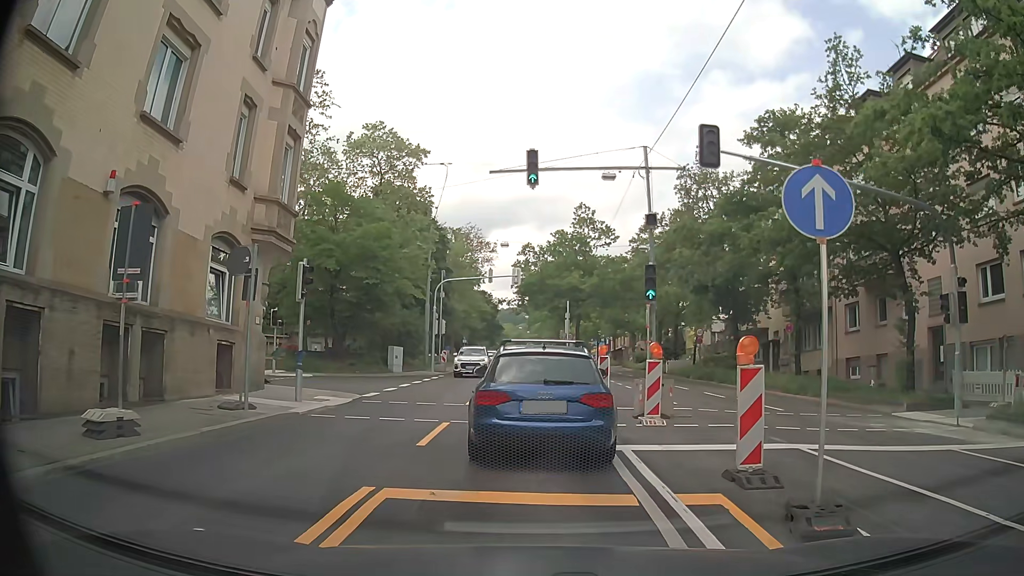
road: secondary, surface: asphalt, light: Day
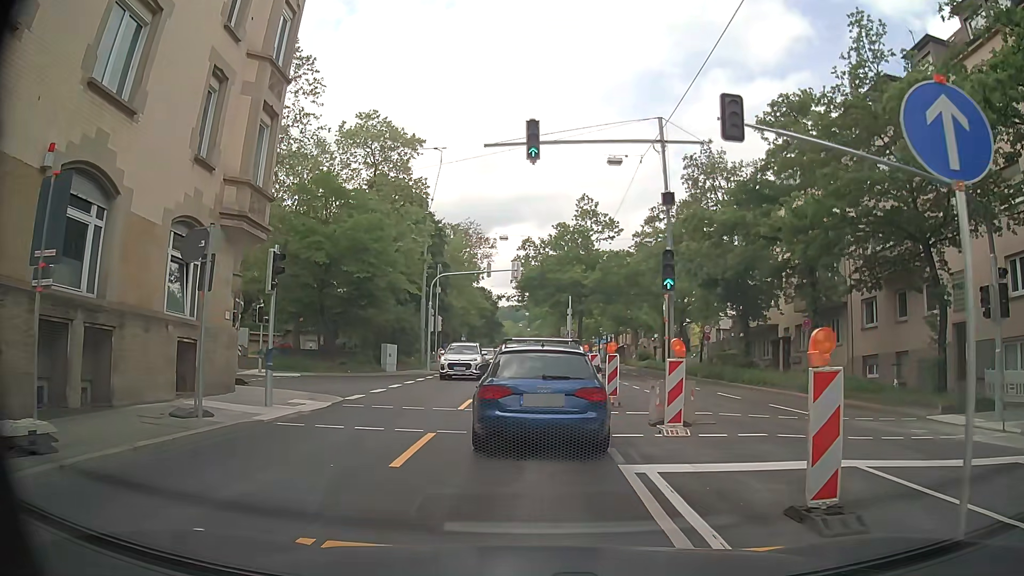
(0.0, +2.0) m; 0°
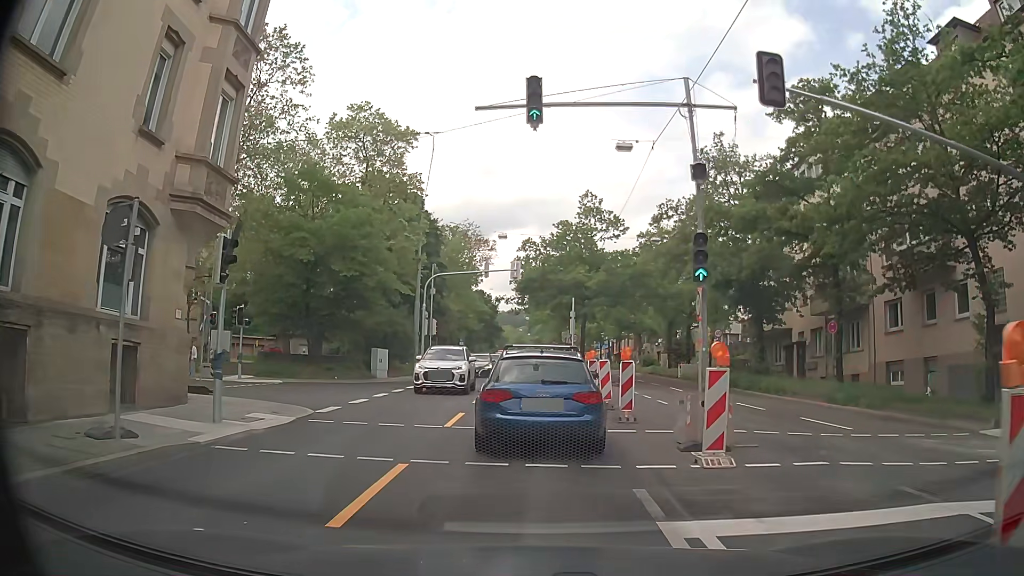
(0.0, +2.6) m; +1°
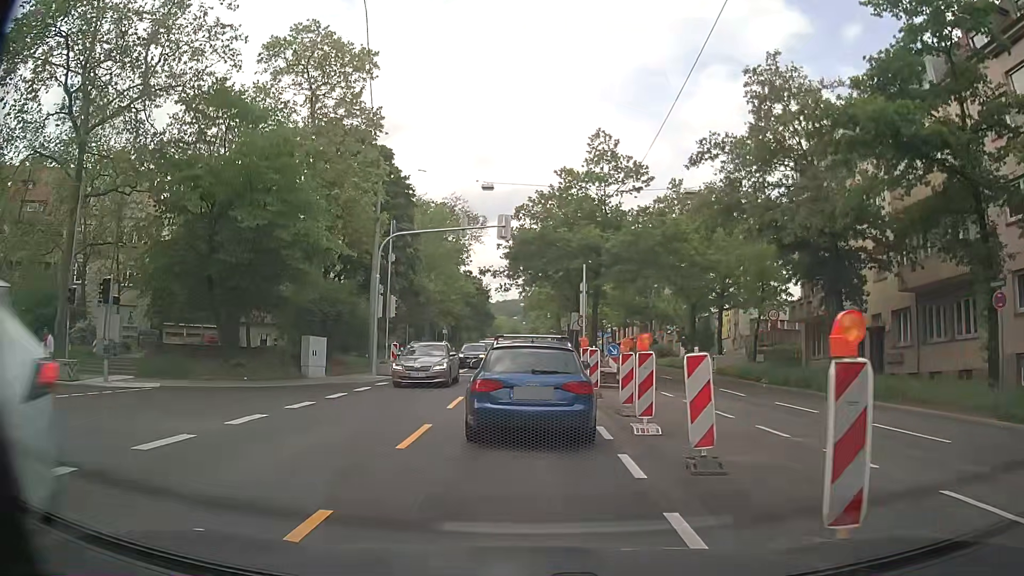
(+0.2, +10.5) m; +1°
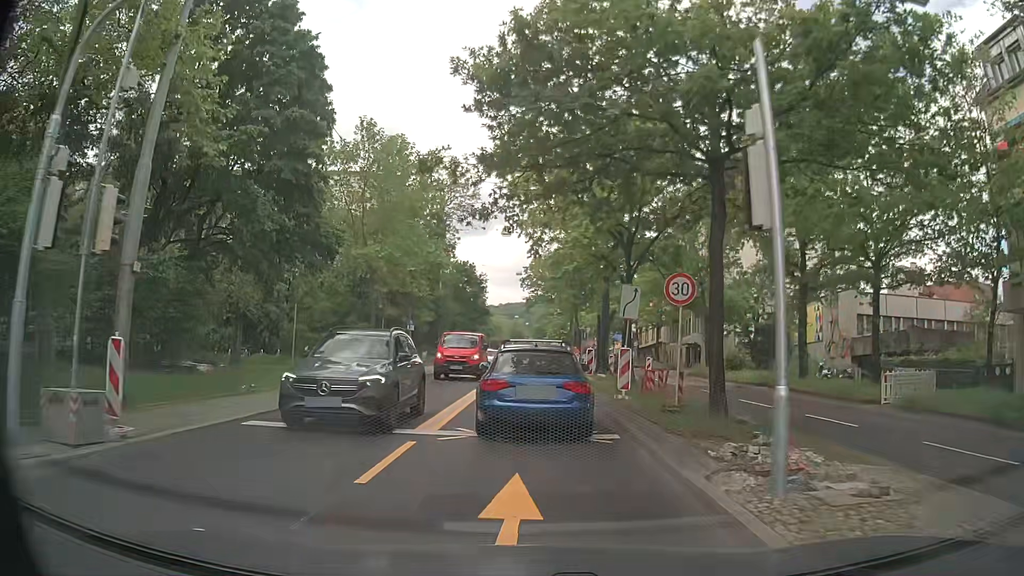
(+0.1, +20.2) m; 0°
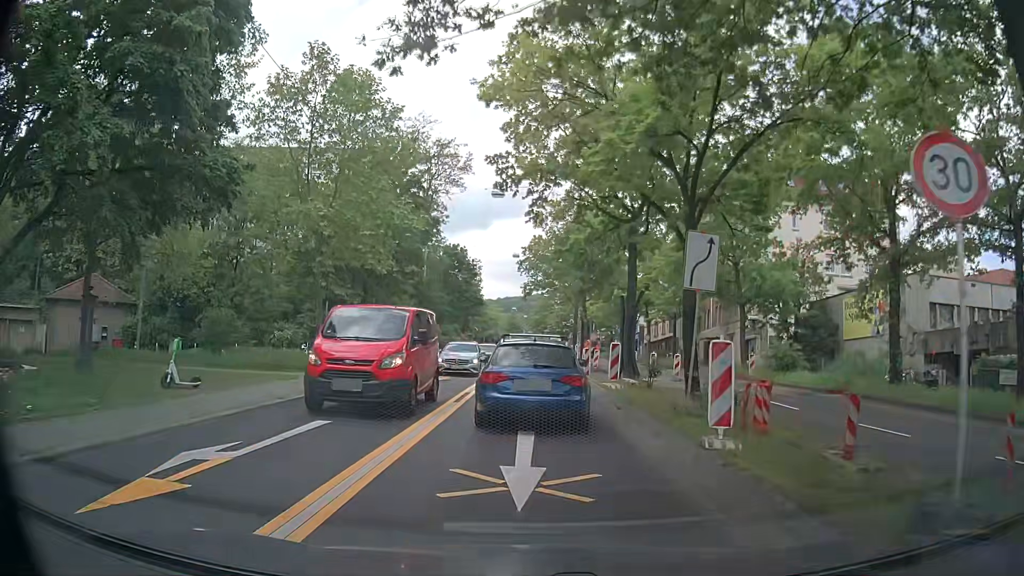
(0.0, +8.5) m; 0°
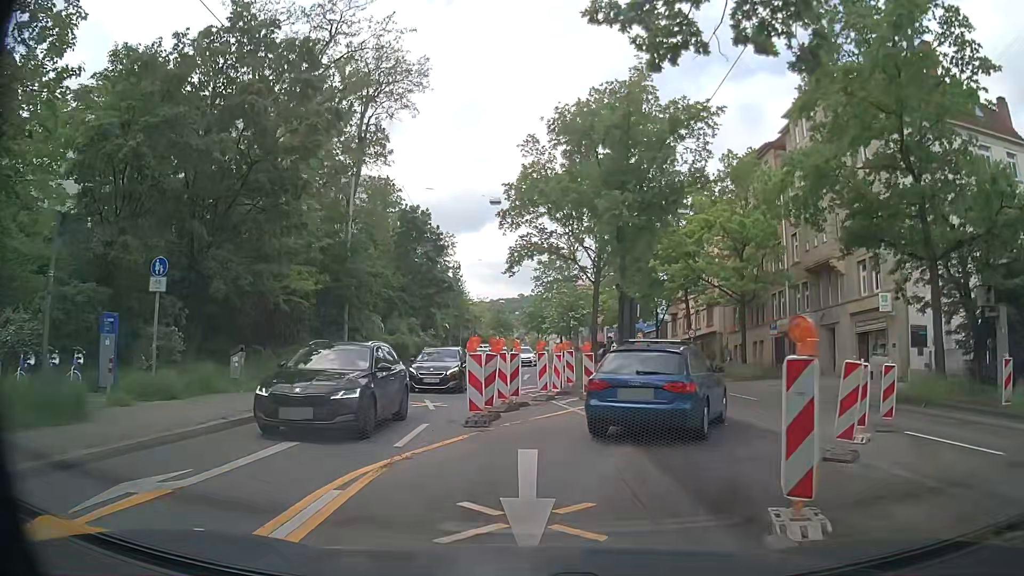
(+0.1, +20.8) m; +1°
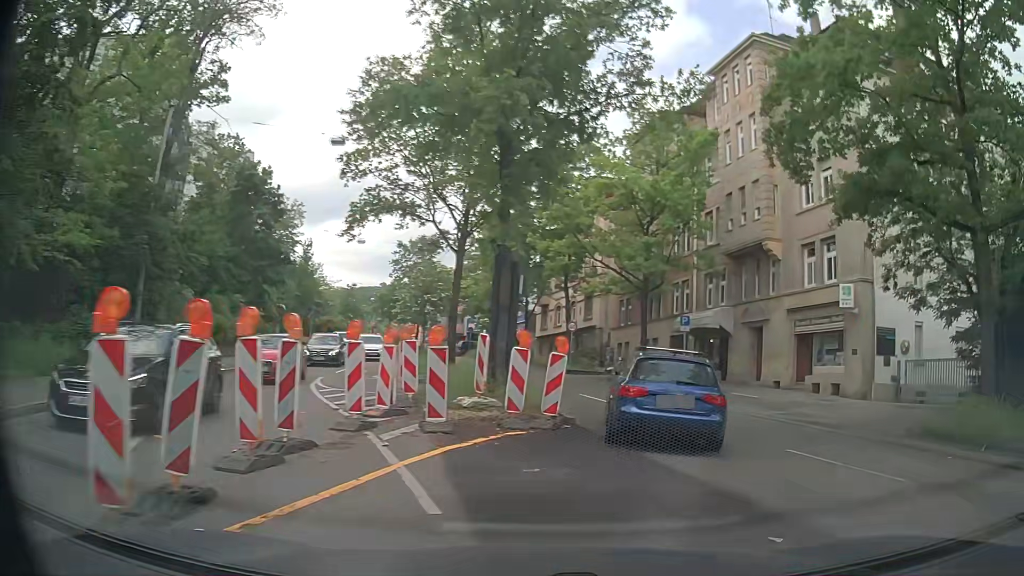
(+0.3, +8.2) m; +10°
(+2, +10) (+4, +20) (+4, +29) (+2, +39) (0, +49) (-3, +59) (-6, +68) (-9, +78) (-13, +87) (-16, +96) m
